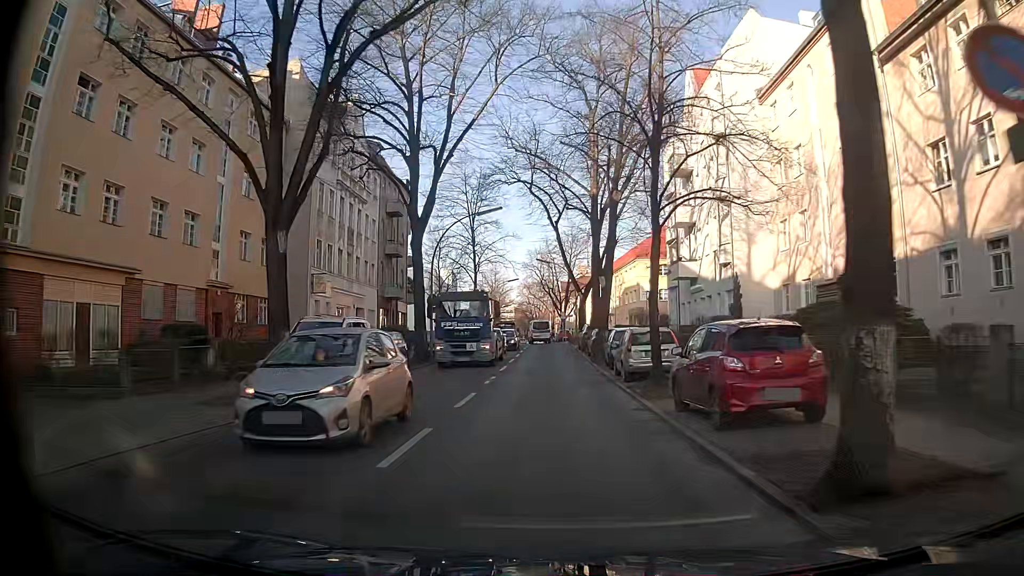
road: secondary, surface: asphalt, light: Day
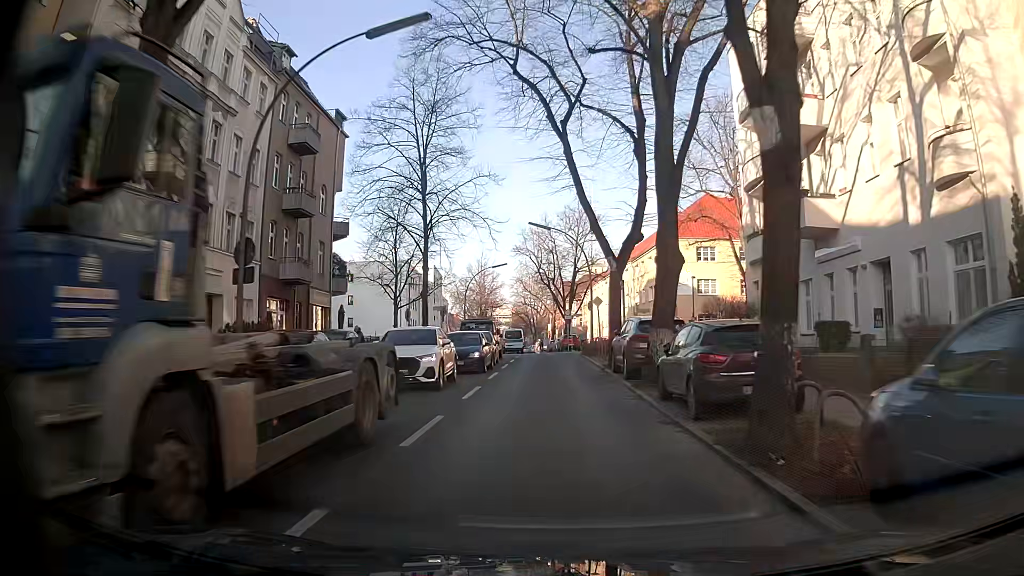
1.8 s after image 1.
(-0.2, +22.7) m; 0°
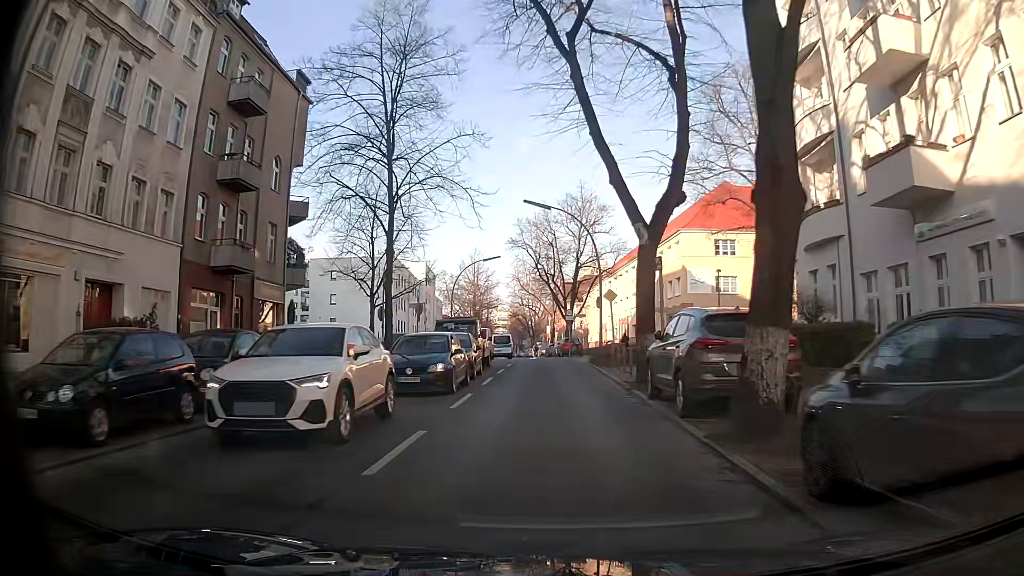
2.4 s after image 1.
(-0.1, +7.4) m; -1°
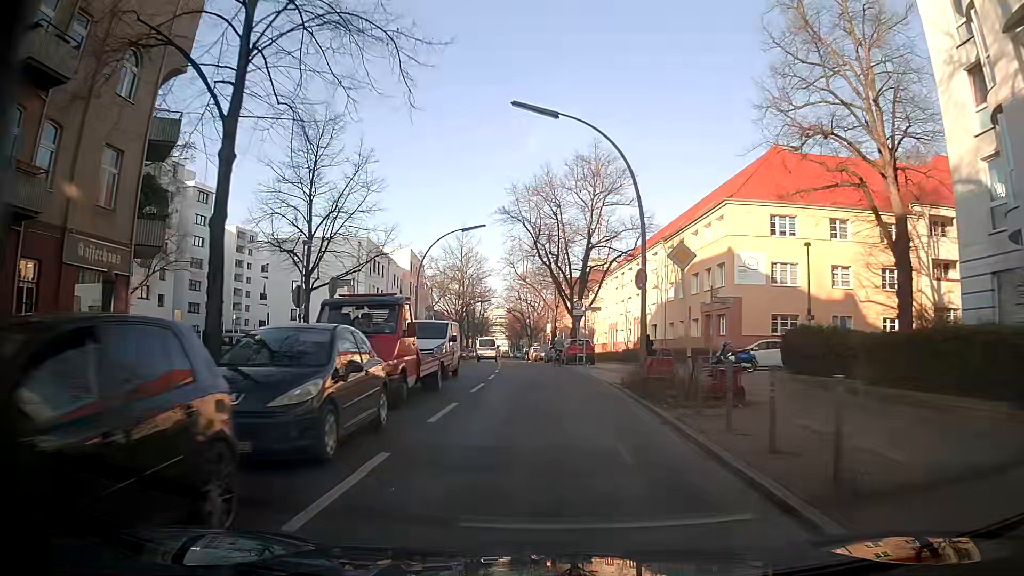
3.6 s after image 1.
(+0.1, +14.0) m; 0°
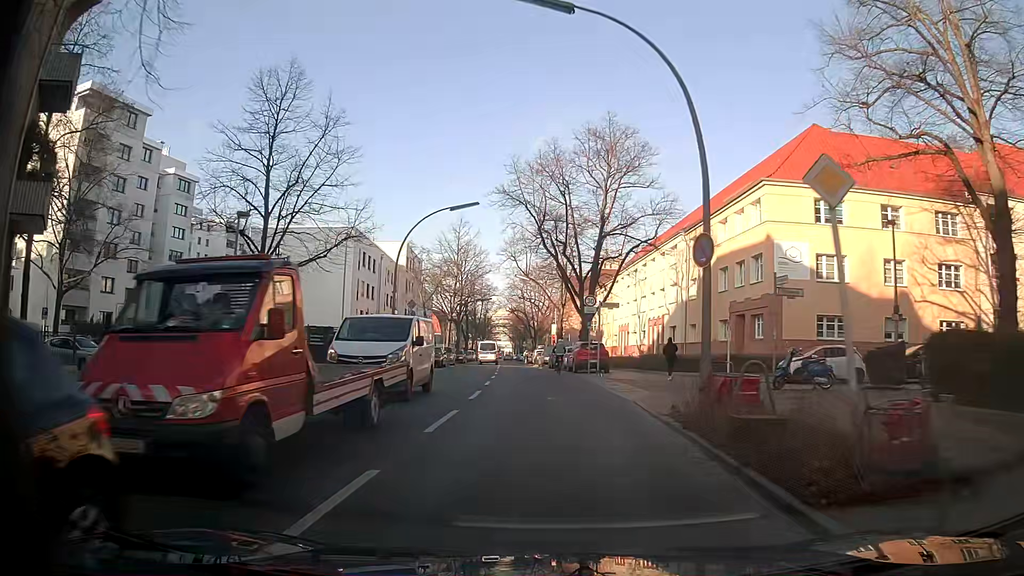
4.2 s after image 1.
(0.0, +6.7) m; -1°
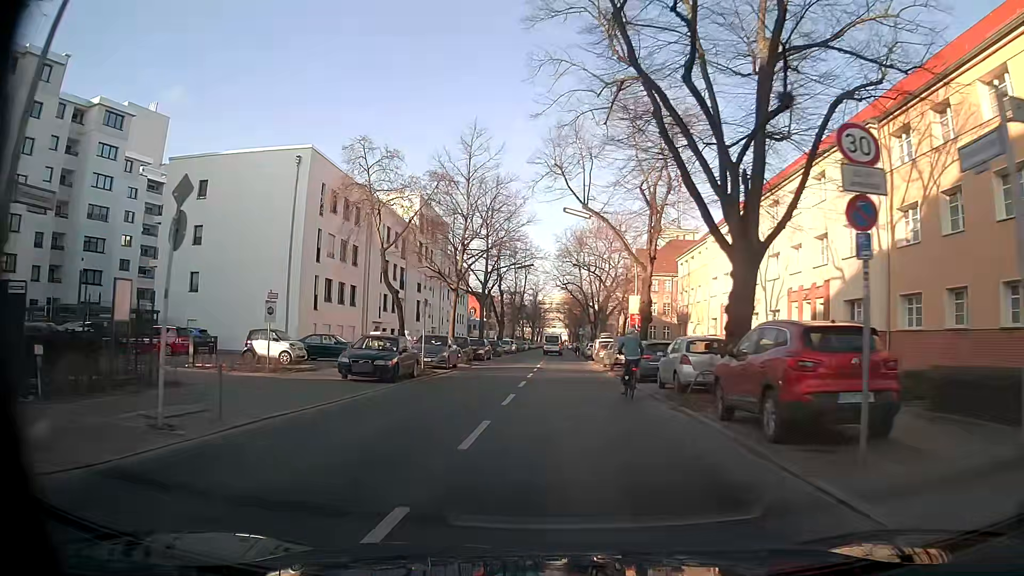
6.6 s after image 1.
(-0.3, +25.6) m; -3°
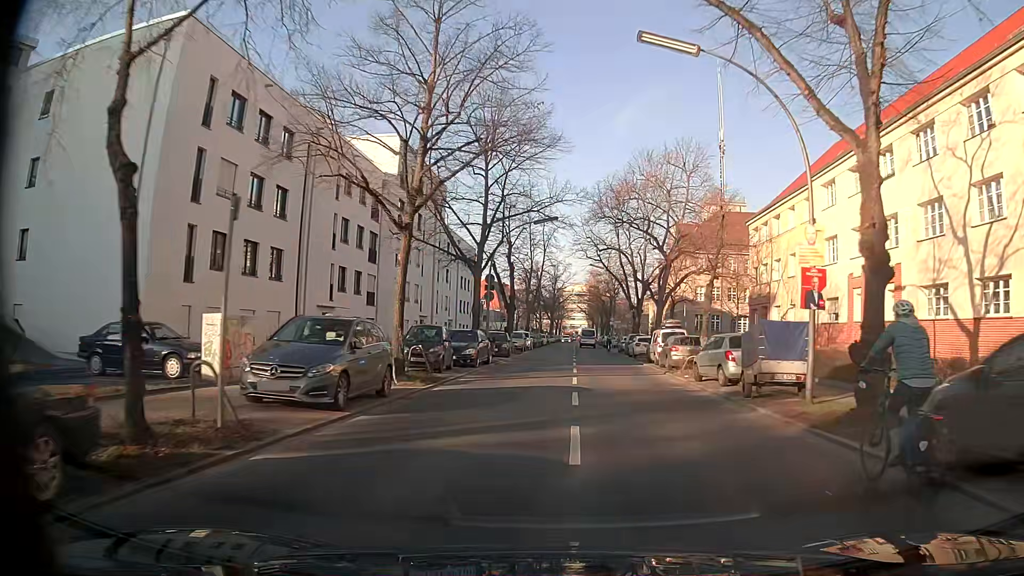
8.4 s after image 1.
(-0.9, +19.5) m; -2°
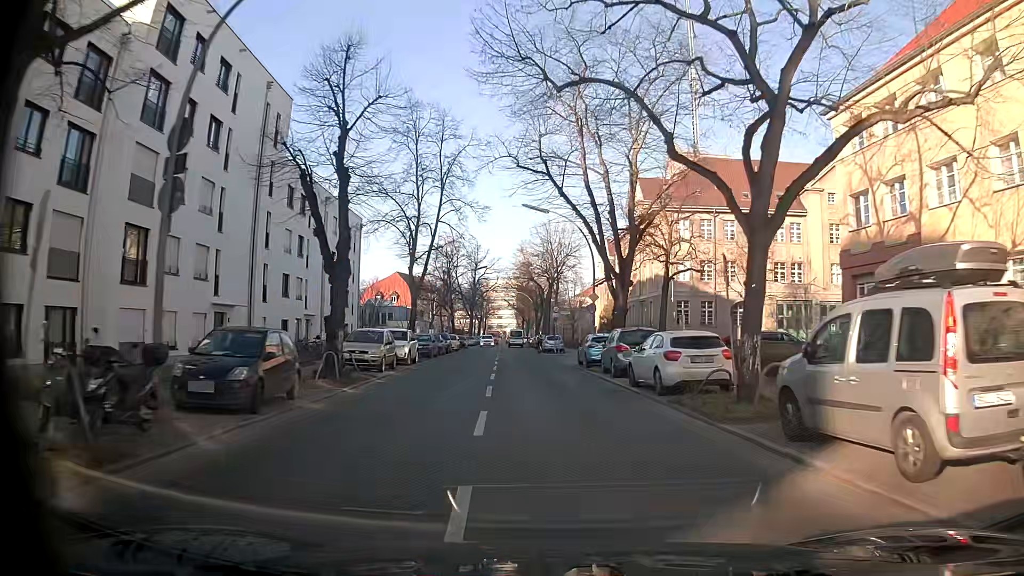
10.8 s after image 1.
(+1.5, +28.4) m; +6°
(0, +10) (0, +20) (-1, +30) (-1, +40) (-2, +50) (-2, +60) (-3, +70) (-4, +80) (-4, +90) (-5, +100) m
